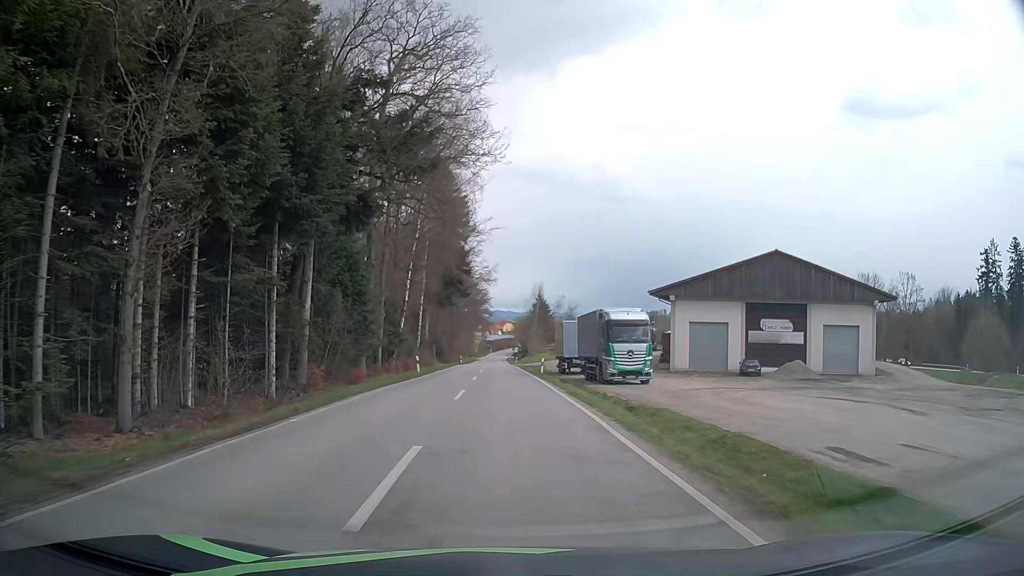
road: tertiary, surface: asphalt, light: Day
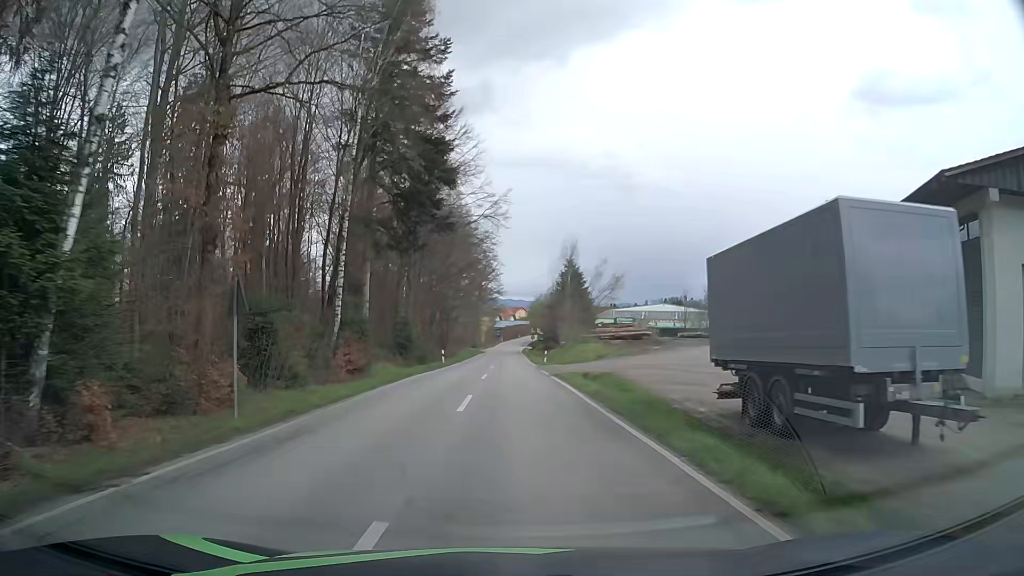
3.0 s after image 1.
(-0.5, +41.3) m; -1°
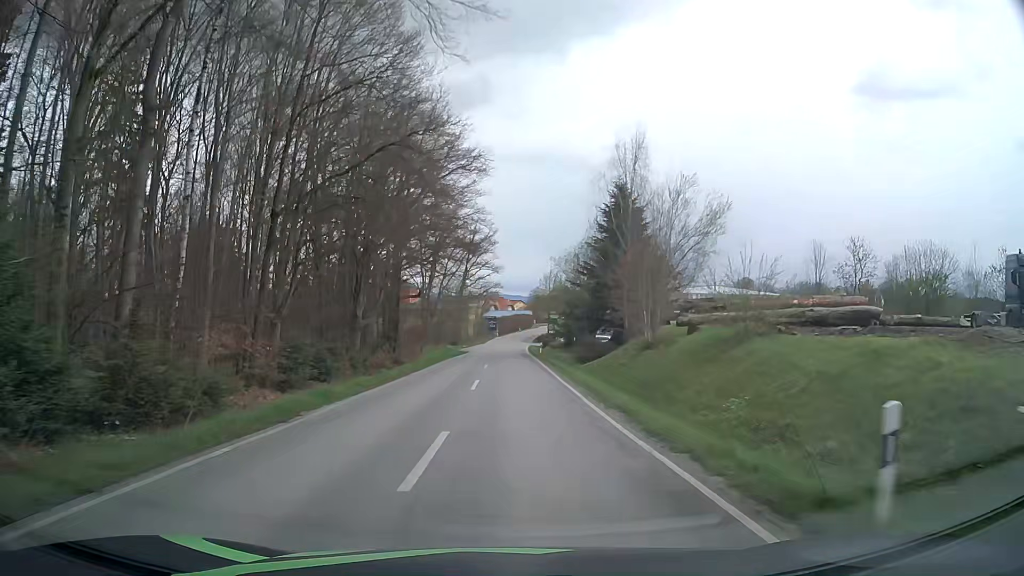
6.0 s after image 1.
(0.0, +43.7) m; 0°
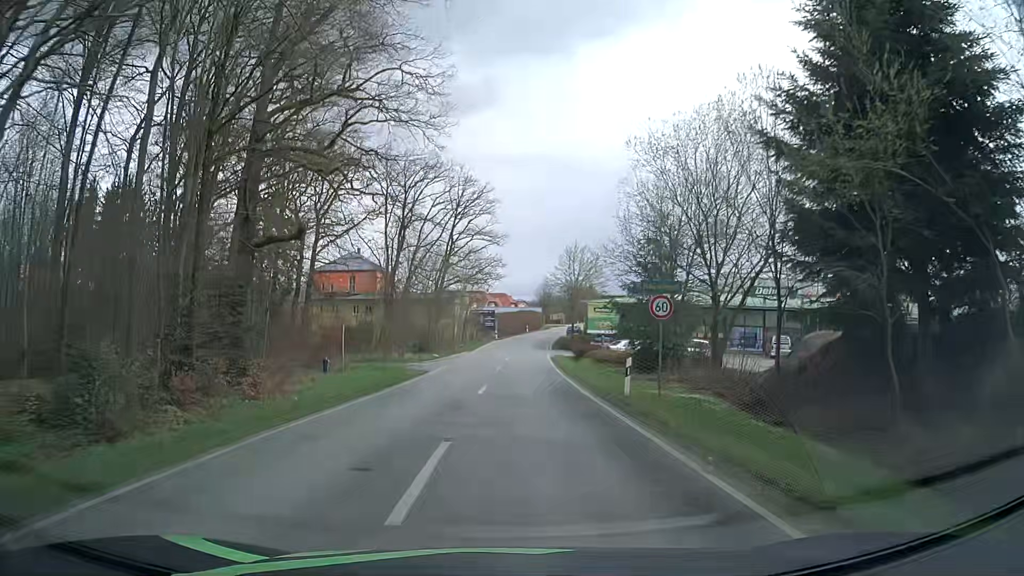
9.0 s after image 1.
(-0.1, +37.4) m; -1°
